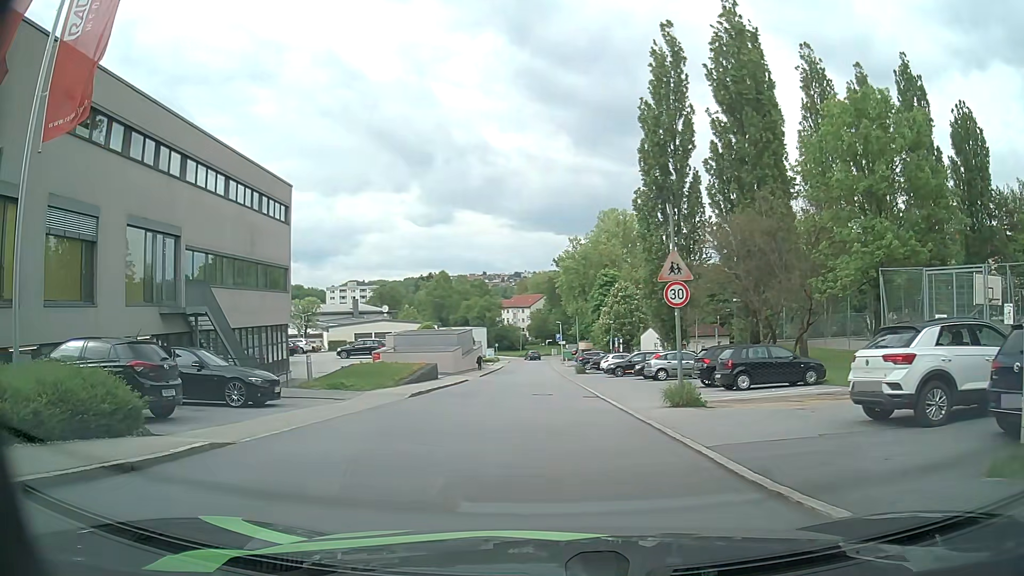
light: Day
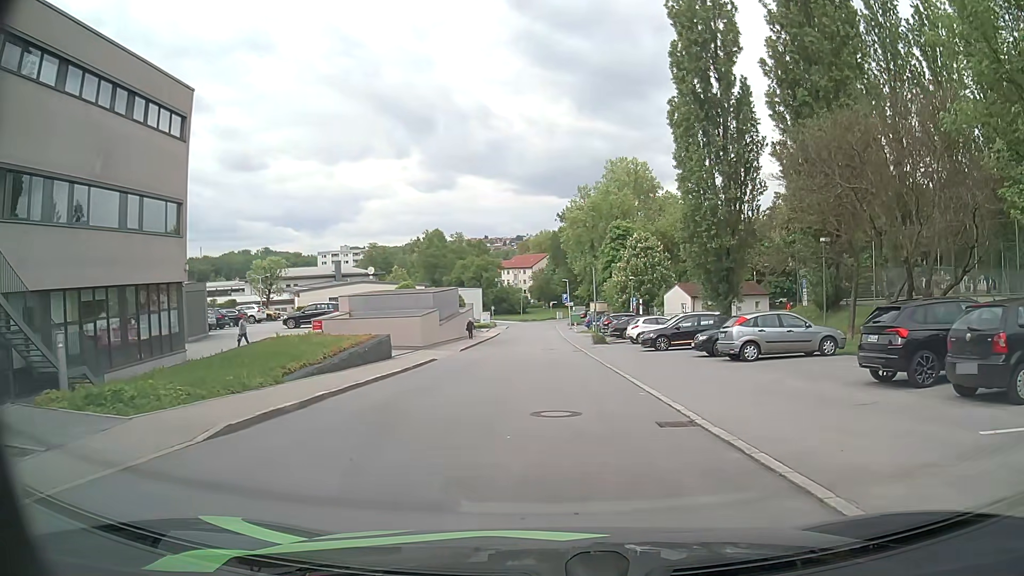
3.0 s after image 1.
(-0.4, +14.0) m; 0°
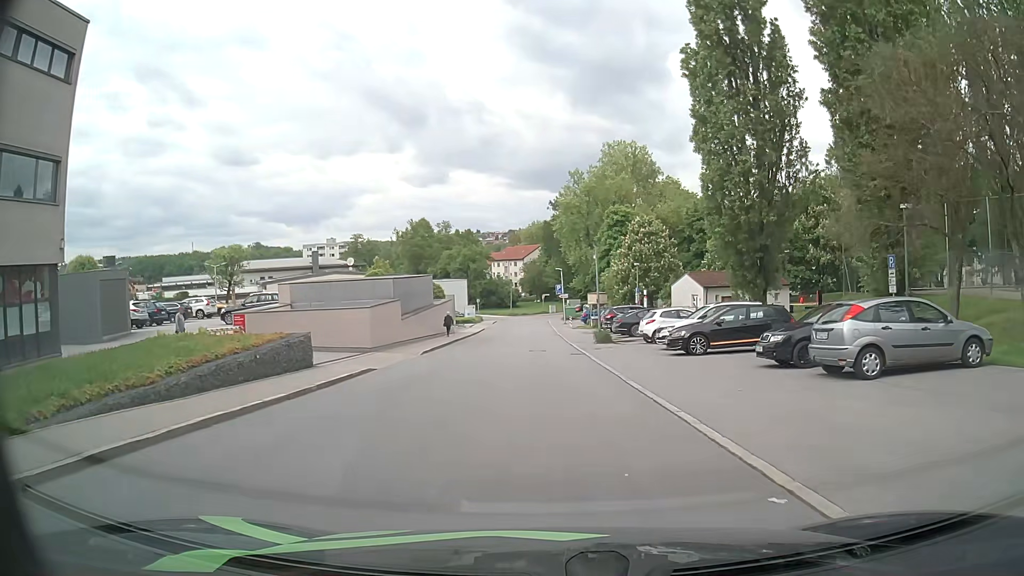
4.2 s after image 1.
(0.0, +8.5) m; 0°
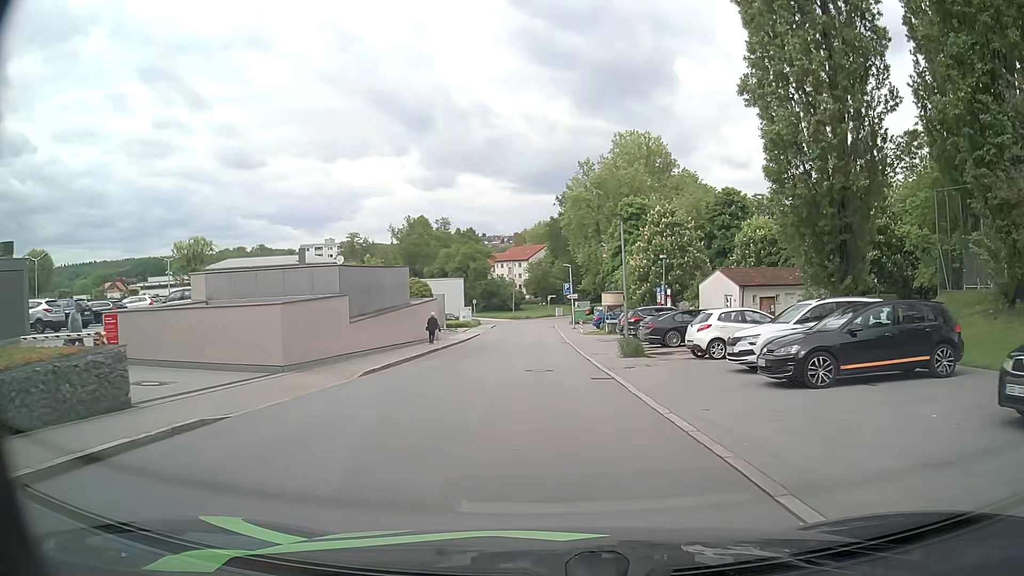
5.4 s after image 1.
(0.0, +9.2) m; 0°
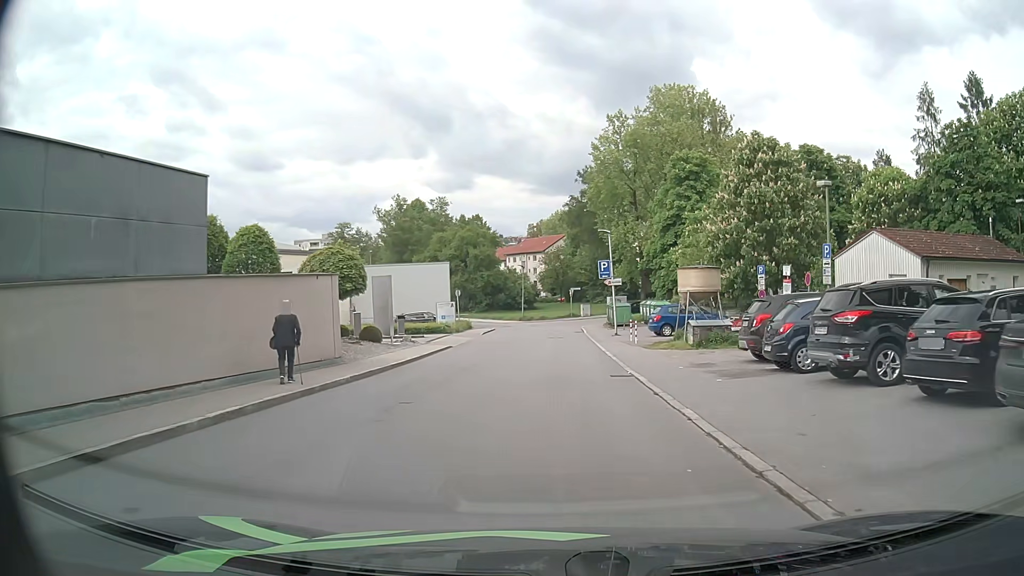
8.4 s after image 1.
(-0.5, +22.7) m; -2°
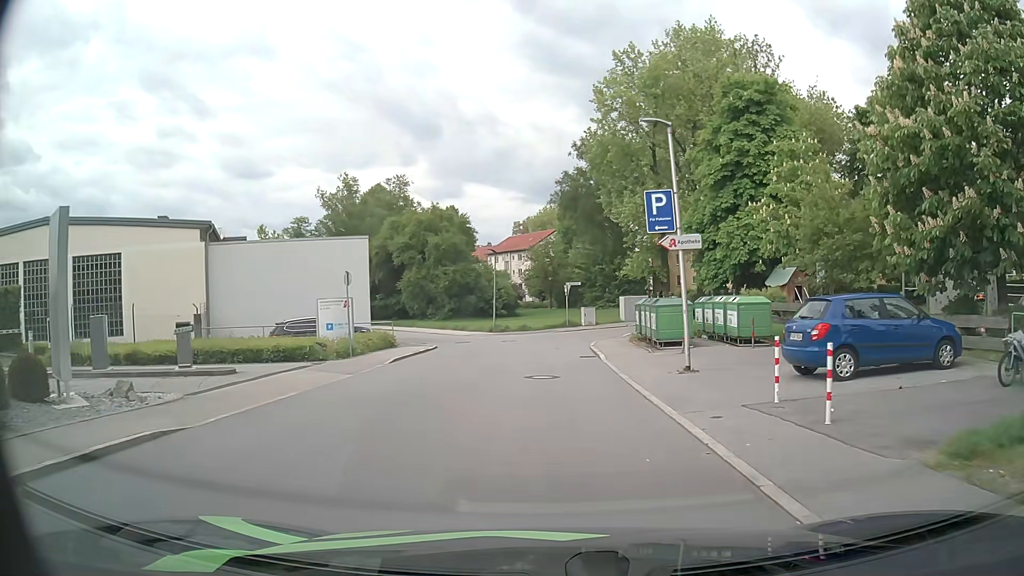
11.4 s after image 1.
(+0.2, +20.7) m; +1°
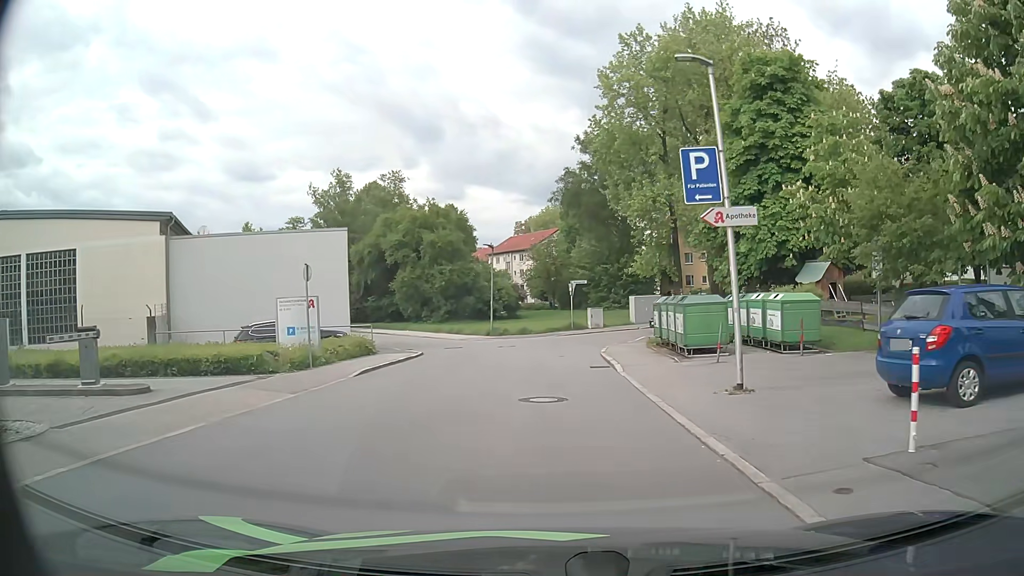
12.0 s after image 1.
(0.0, +3.8) m; 0°
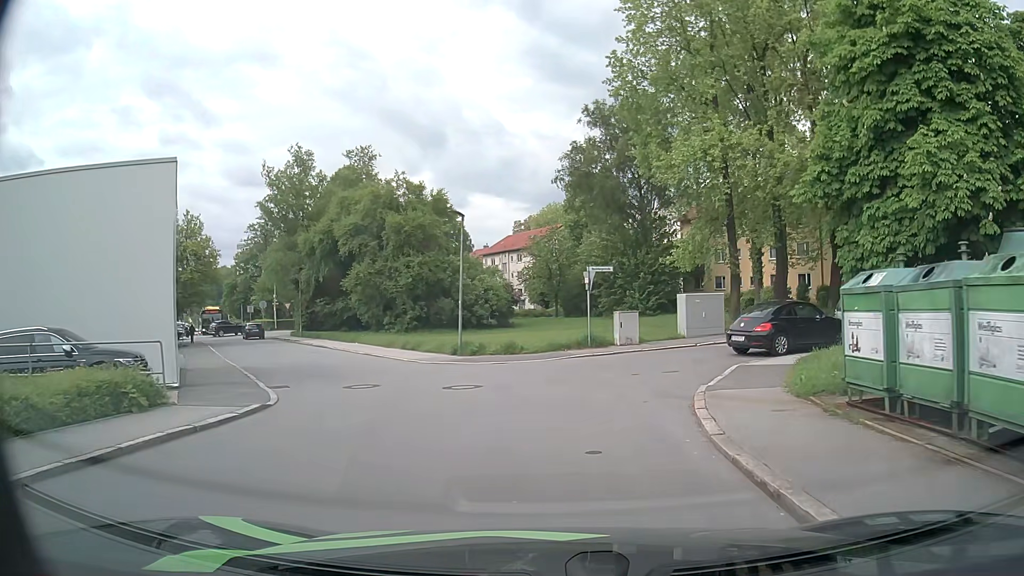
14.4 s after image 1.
(-0.1, +14.1) m; 0°
